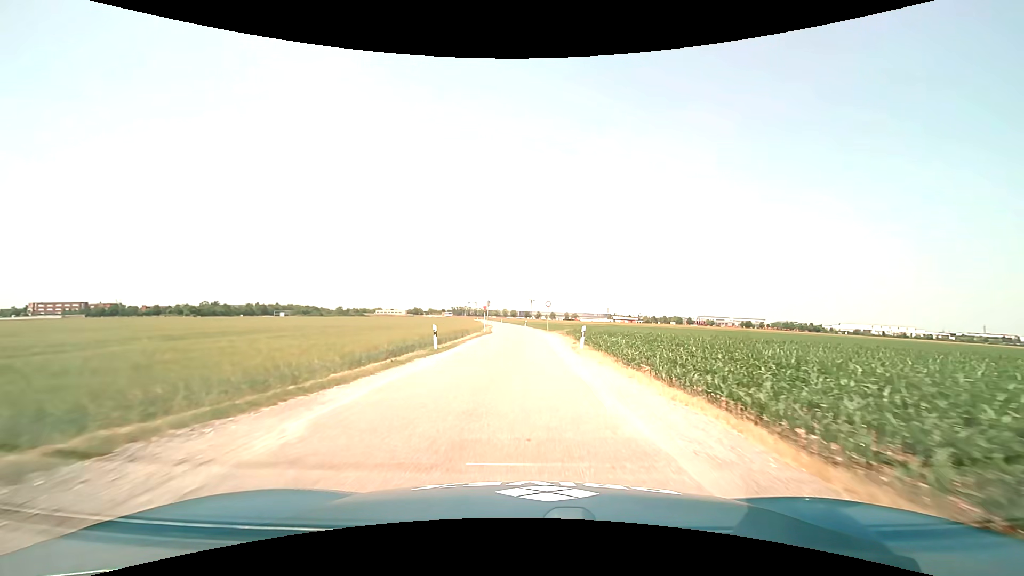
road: unclassified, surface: asphalt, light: Day
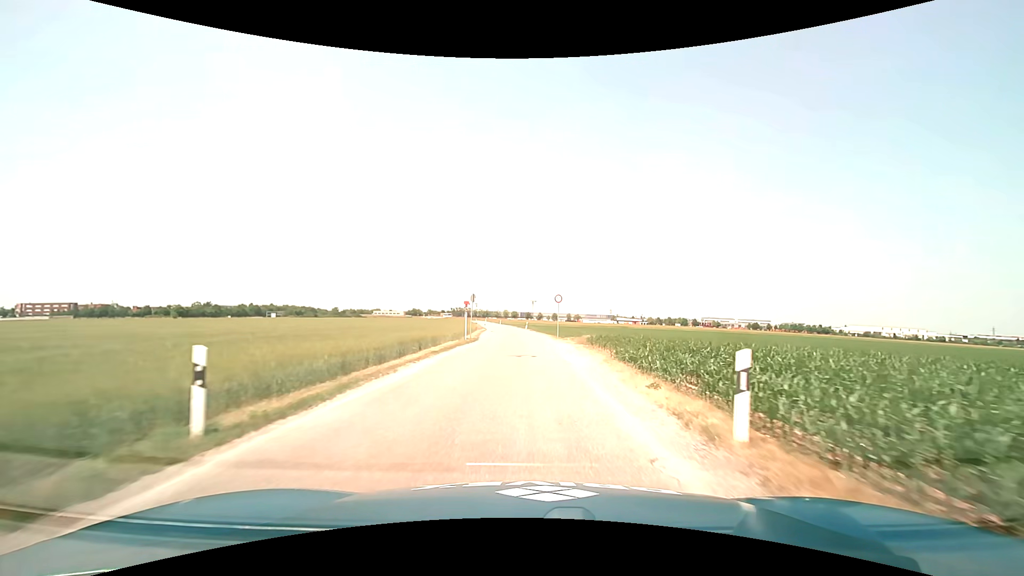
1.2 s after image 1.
(-0.1, +14.9) m; 0°
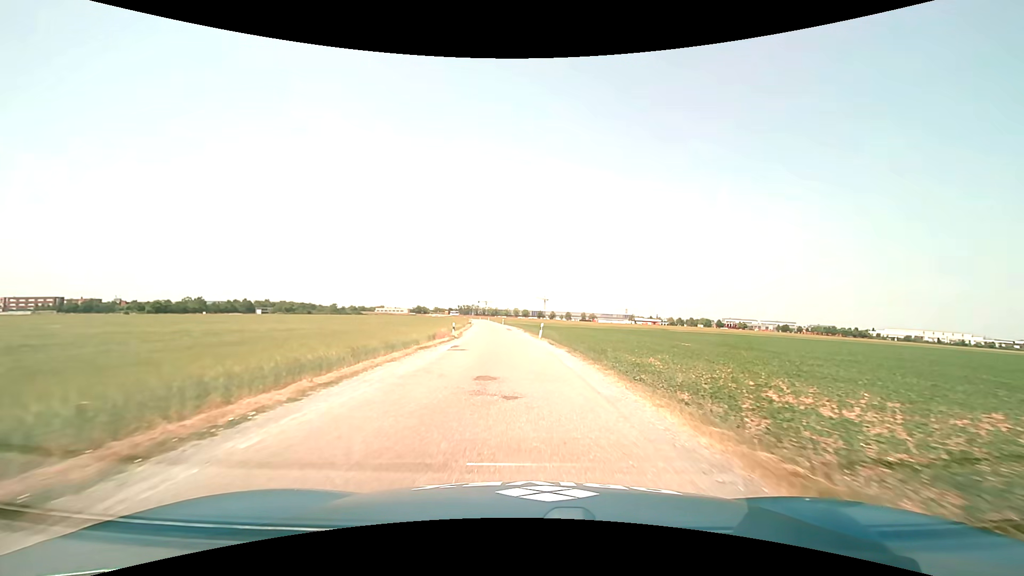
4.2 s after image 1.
(-0.3, +36.9) m; -1°
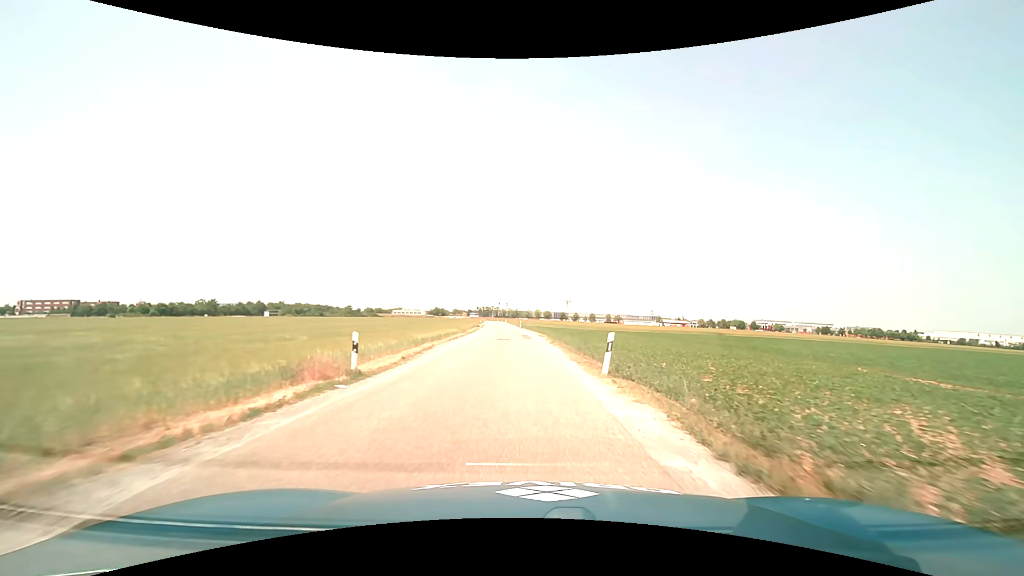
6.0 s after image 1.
(-0.4, +22.1) m; -2°
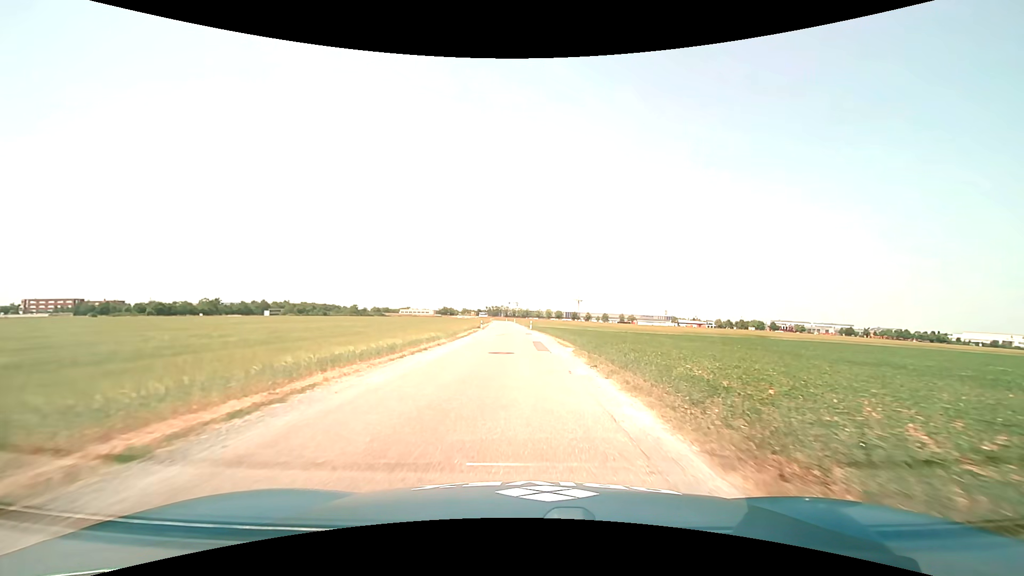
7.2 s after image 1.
(-0.2, +14.7) m; -1°
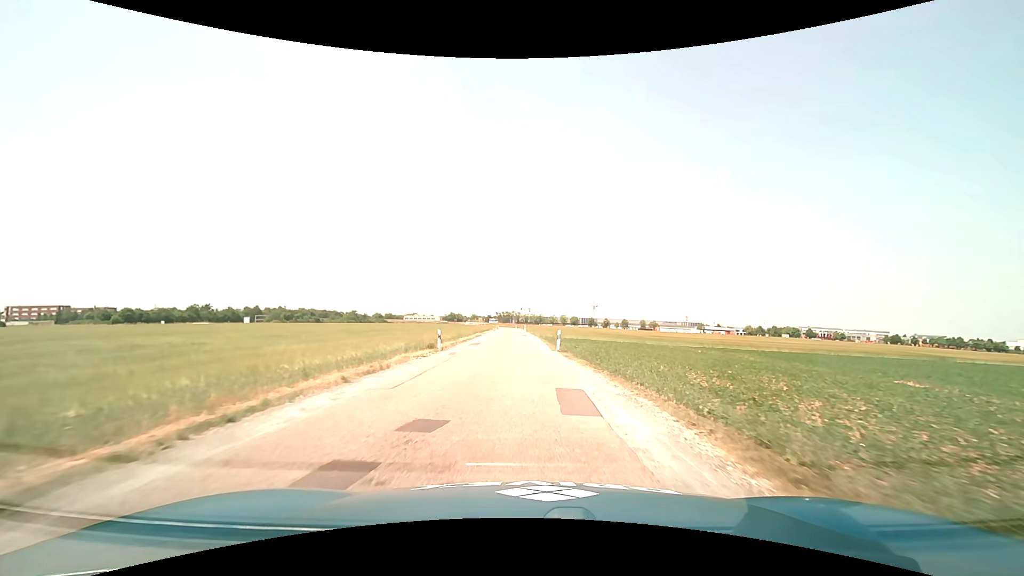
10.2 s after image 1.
(-0.5, +36.6) m; -1°
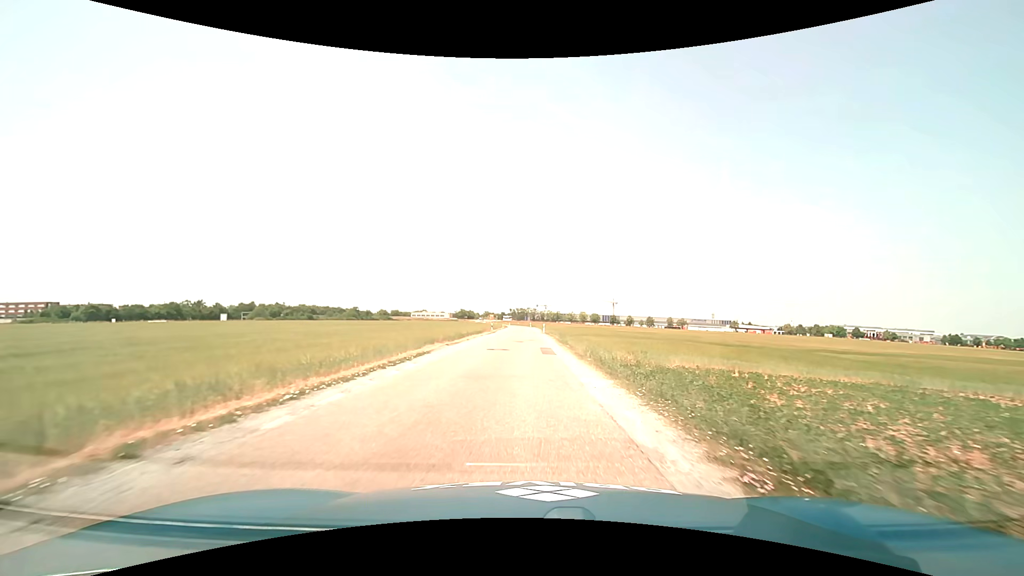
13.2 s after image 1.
(-0.7, +36.3) m; -2°
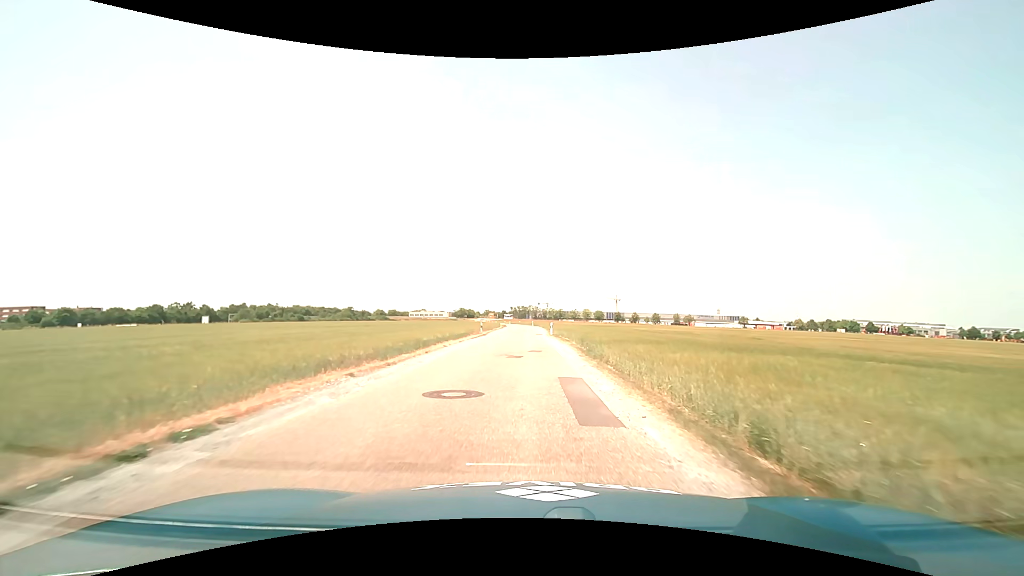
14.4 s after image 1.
(-0.1, +14.5) m; 0°
(0, +10) (0, +20) (0, +30) (0, +40) (0, +50) (0, +60) (0, +70) (0, +80) (0, +90) (-1, +100) m
